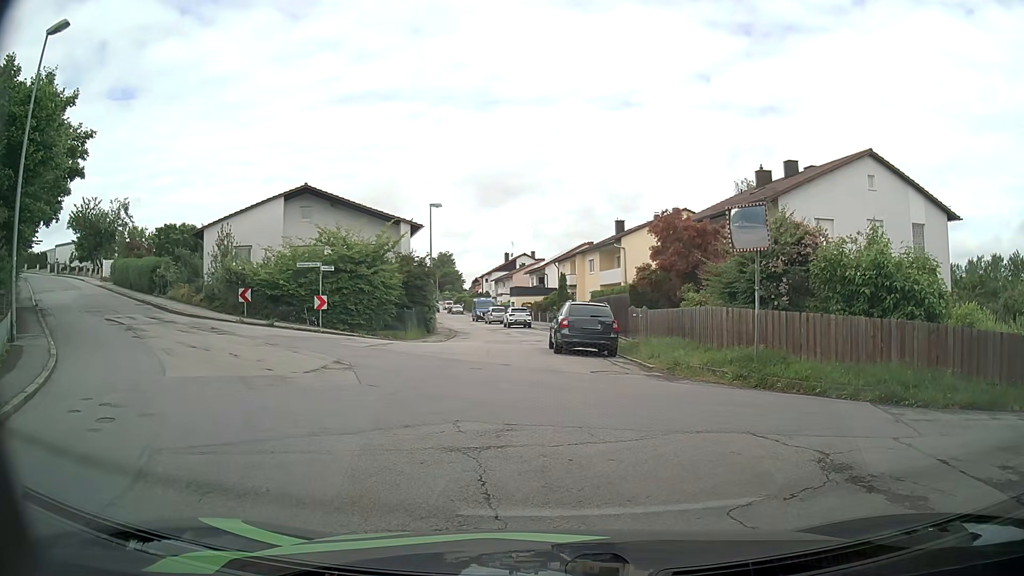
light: Day
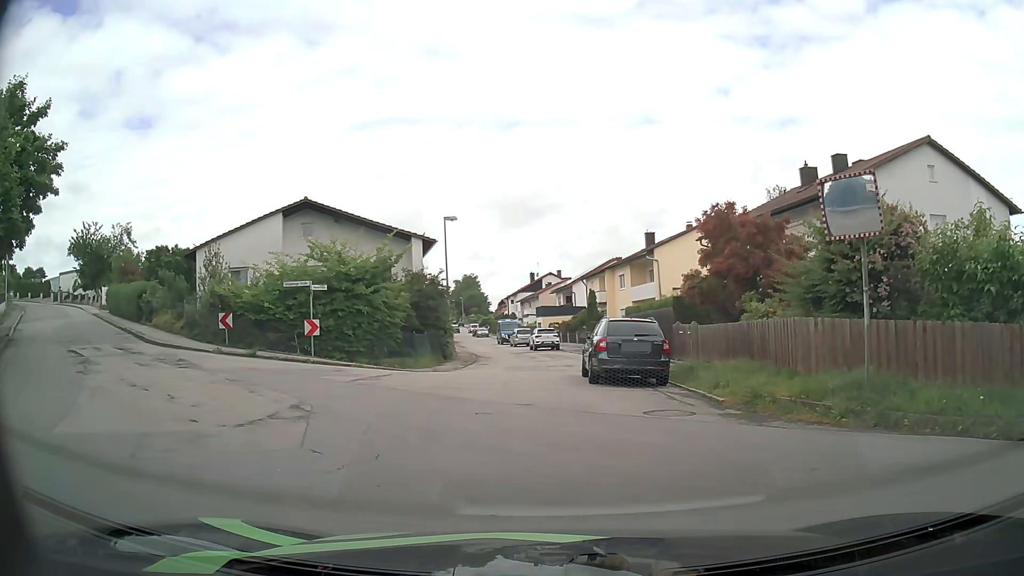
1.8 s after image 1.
(+0.1, +4.0) m; -2°
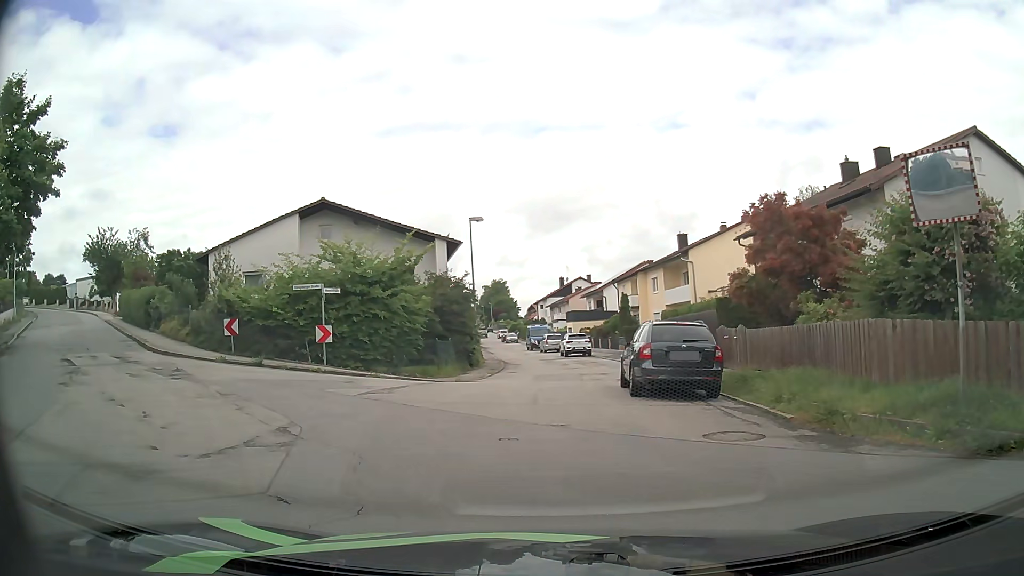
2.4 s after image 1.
(0.0, +1.9) m; -2°
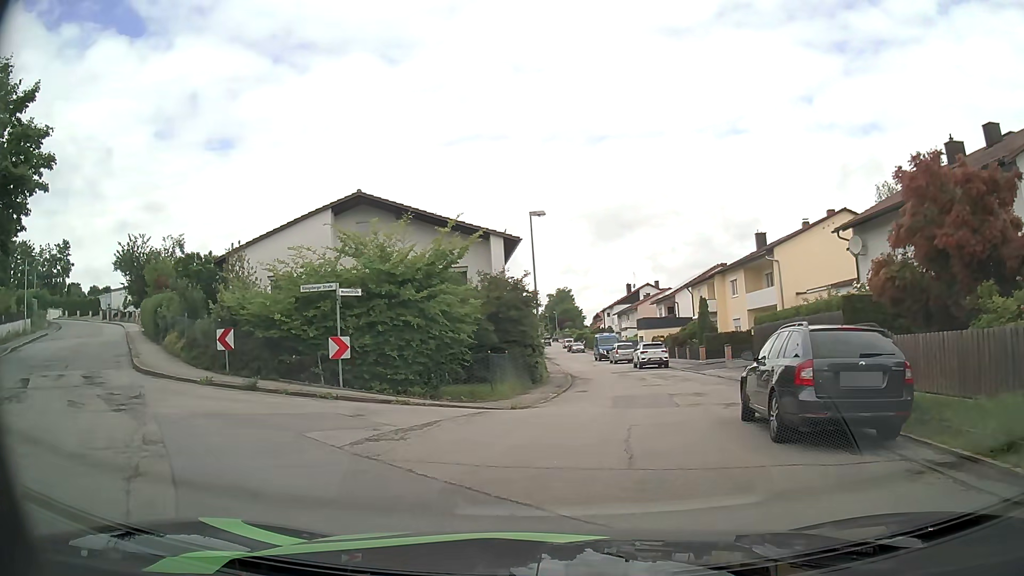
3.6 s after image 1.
(-0.2, +4.9) m; -6°
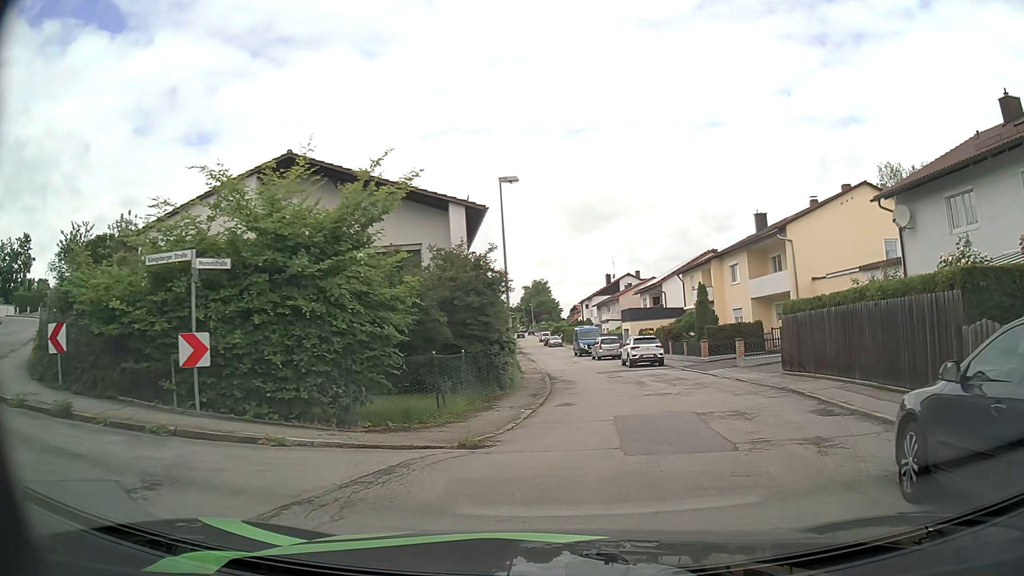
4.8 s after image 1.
(+0.2, +6.1) m; +4°
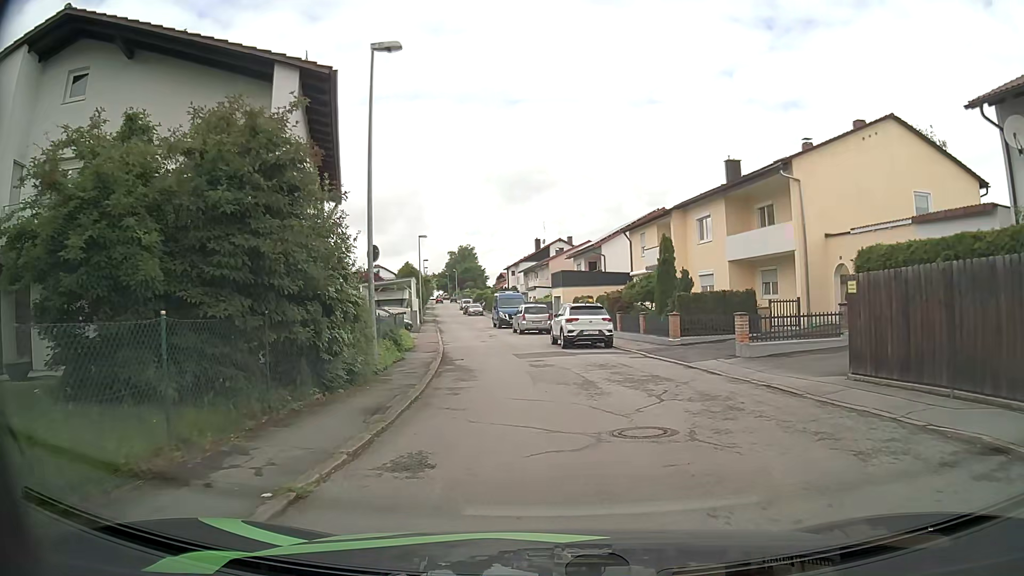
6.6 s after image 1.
(+0.6, +10.4) m; +5°
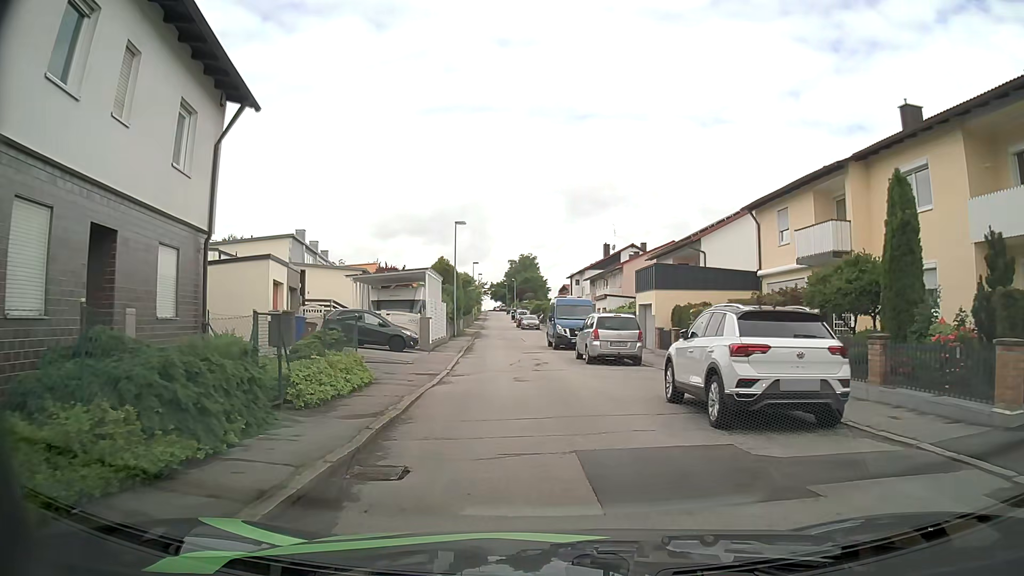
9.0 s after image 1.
(-0.5, +15.2) m; -5°
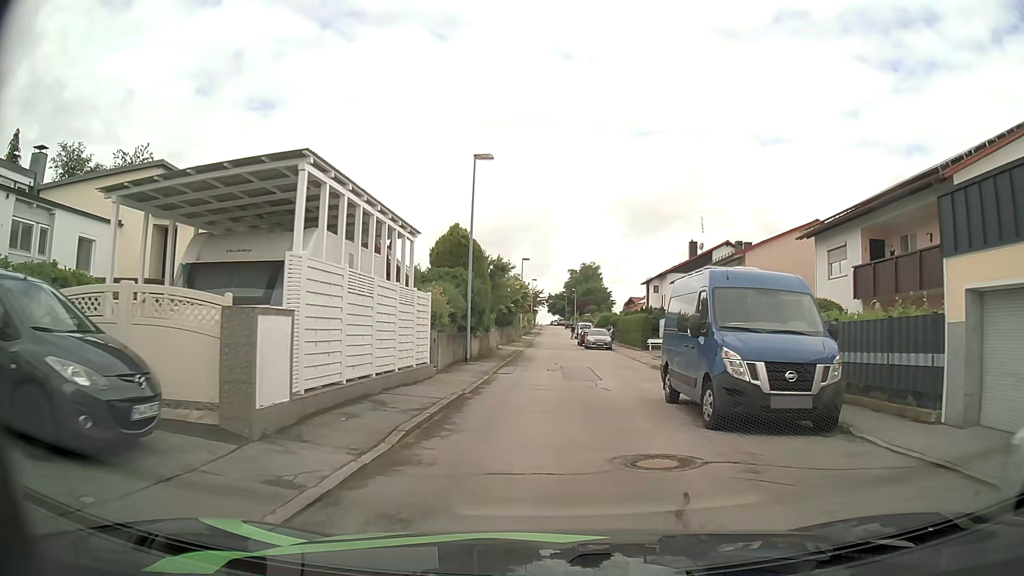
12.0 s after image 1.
(-1.1, +21.5) m; -4°
(0, +10) (0, +20) (+2, +30) (+1, +40) (0, +50) (0, +60) (0, +70) (0, +80) (0, +90) (+1, +100) m
